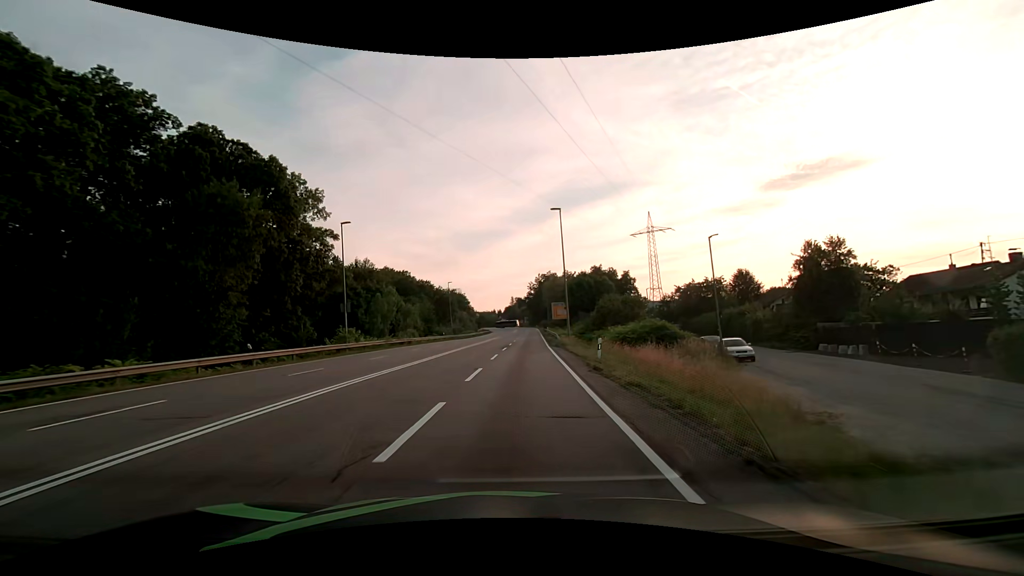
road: secondary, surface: asphalt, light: Day
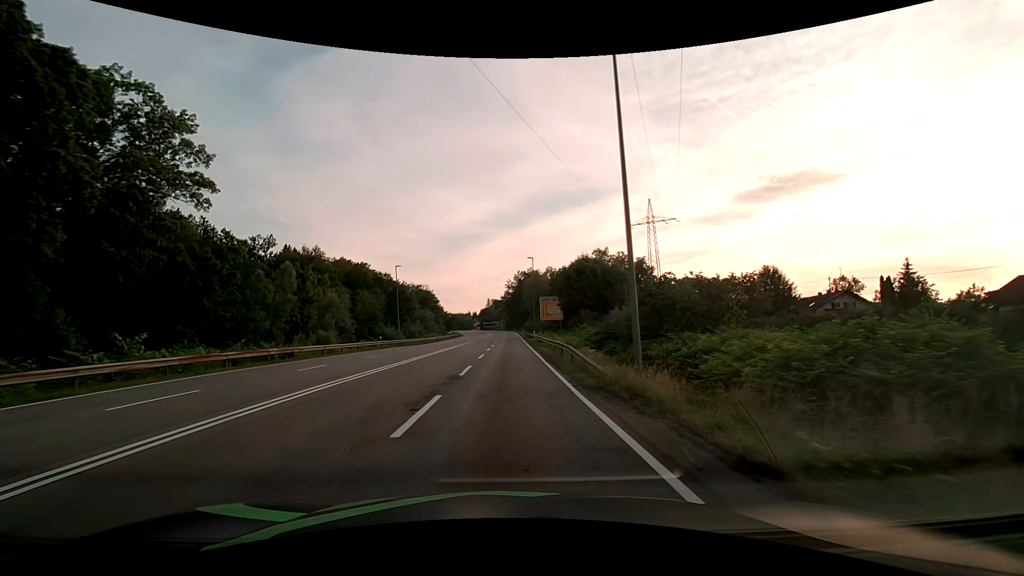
(+0.9, +24.5) m; +3°
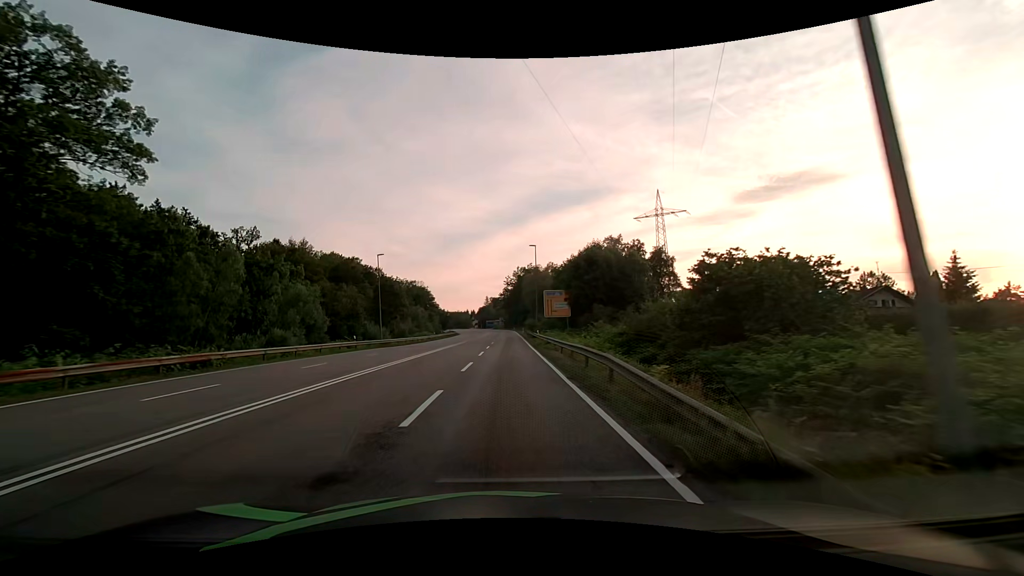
(0.0, +8.3) m; 0°
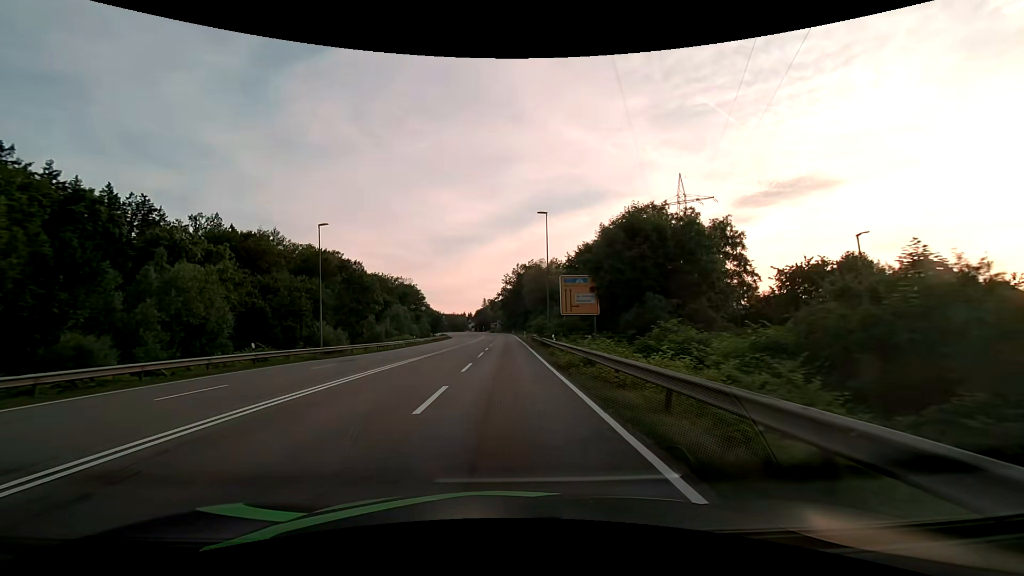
(-0.1, +17.0) m; 0°
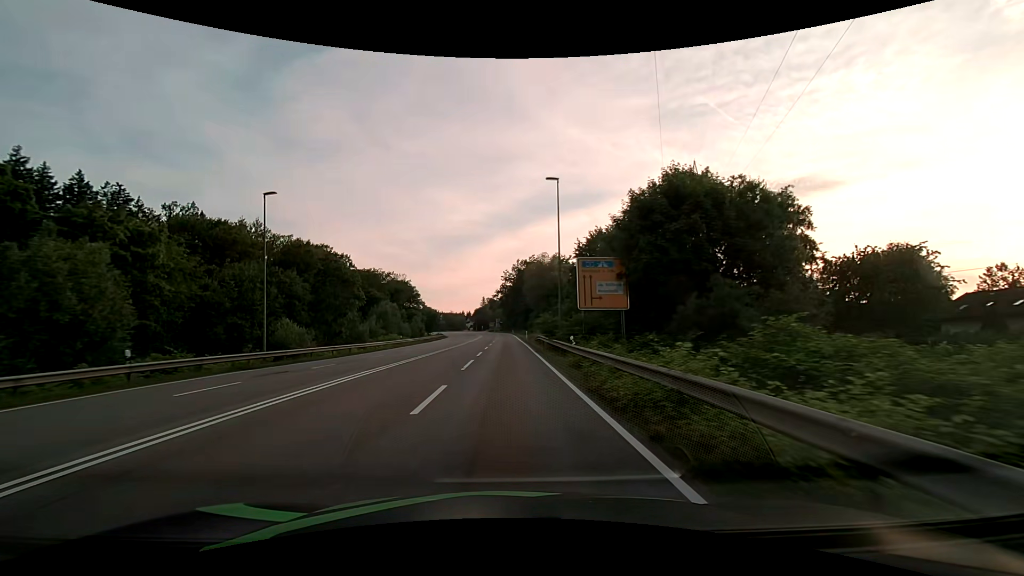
(0.0, +8.6) m; 0°
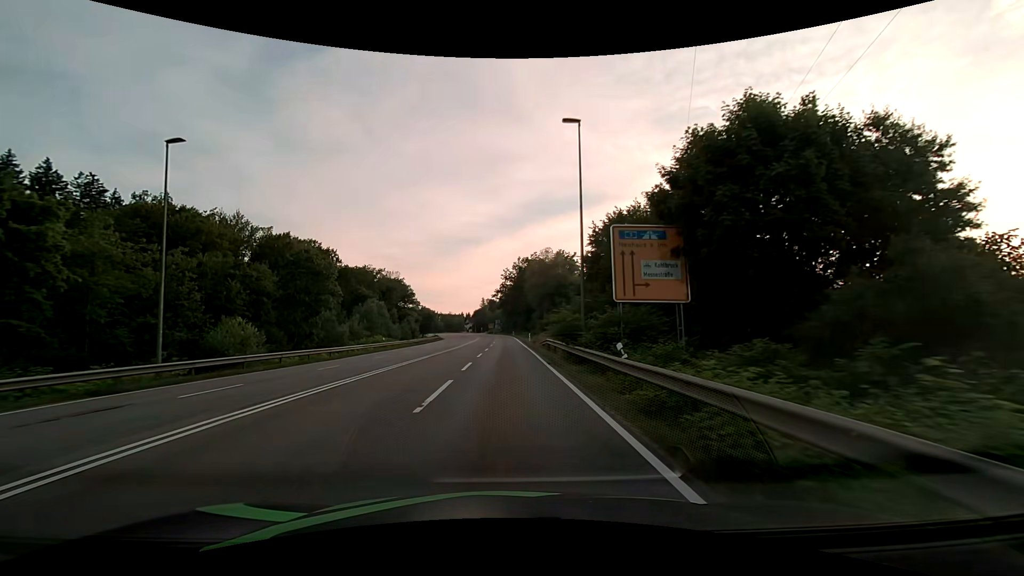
(0.0, +8.6) m; 0°
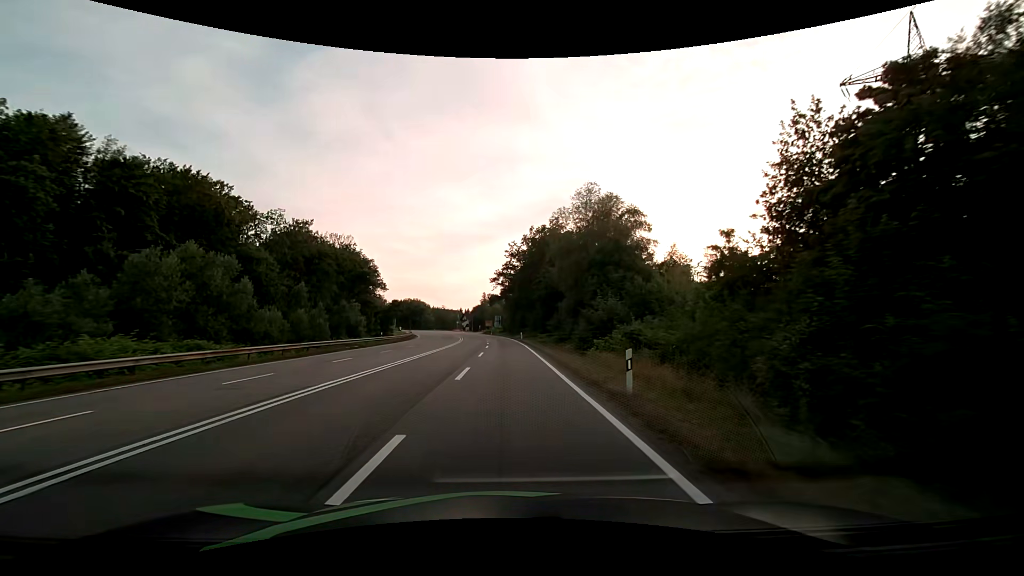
(0.0, +43.9) m; 0°
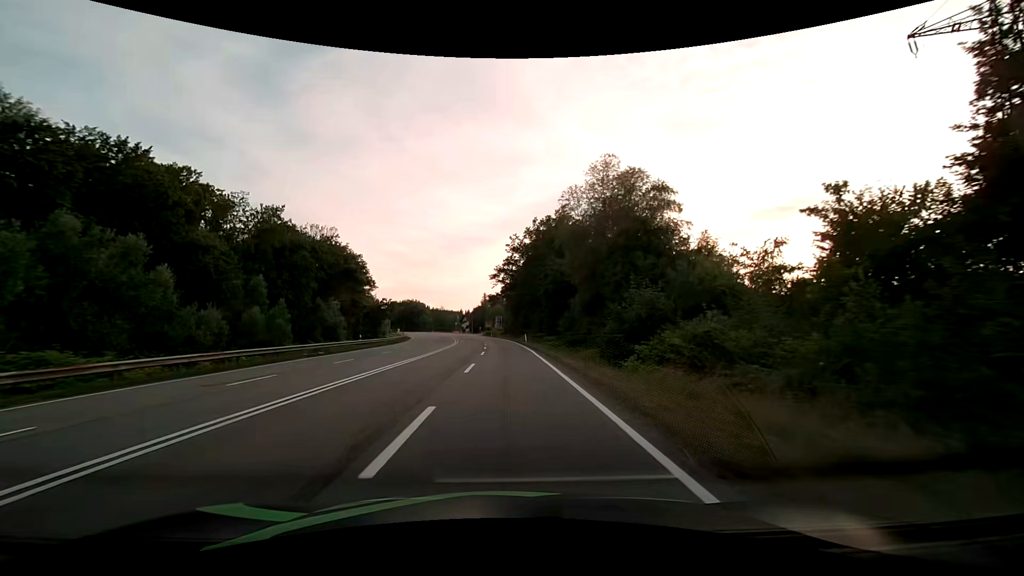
(0.0, +8.9) m; 0°
(0, +10) (0, +20) (0, +30) (0, +40) (-1, +50) (-1, +60) (-2, +70) (-3, +80) (-5, +90) (-6, +100) m
